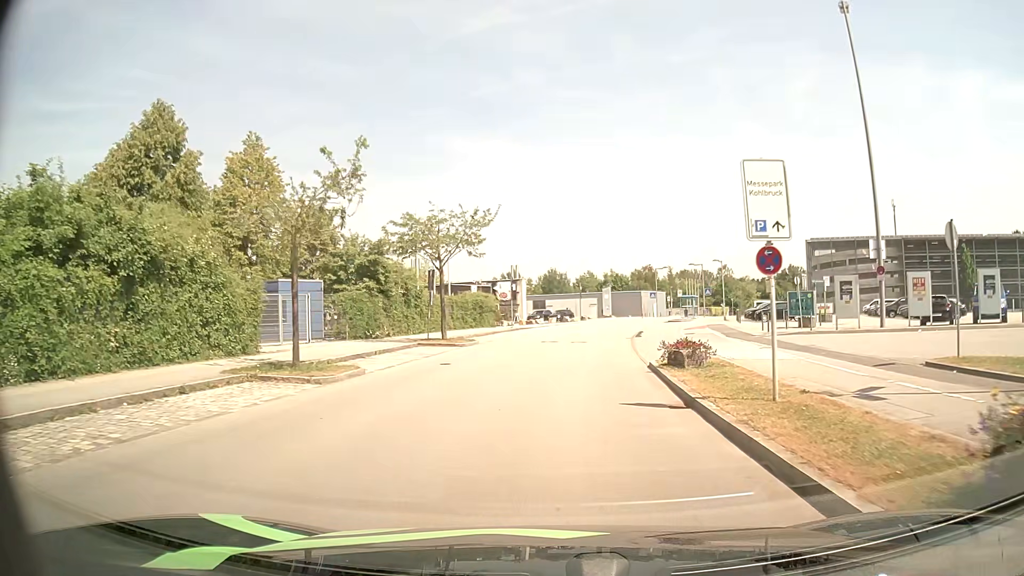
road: residential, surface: asphalt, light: Day
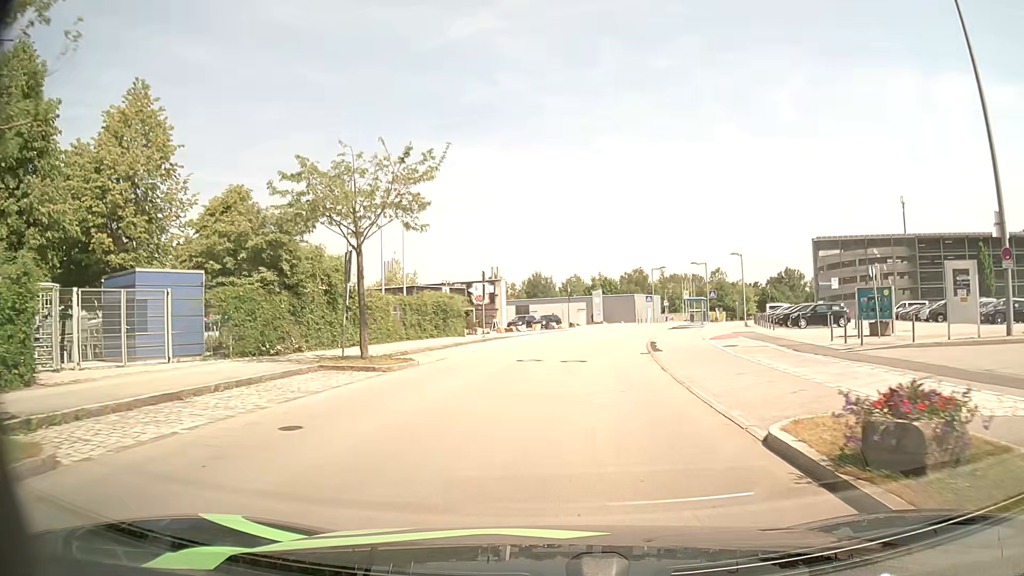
(+0.1, +10.5) m; +2°
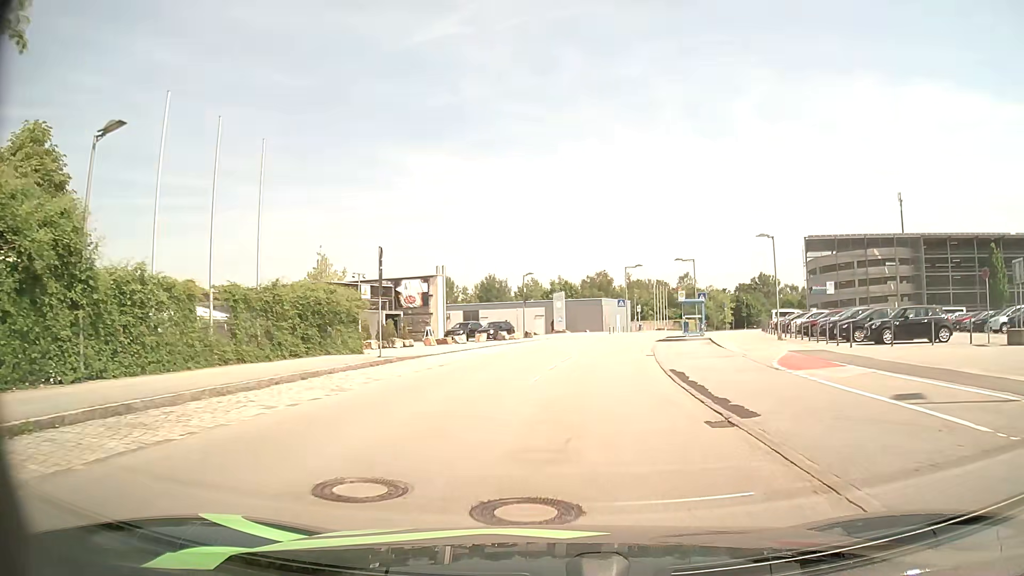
(+0.4, +15.0) m; +3°
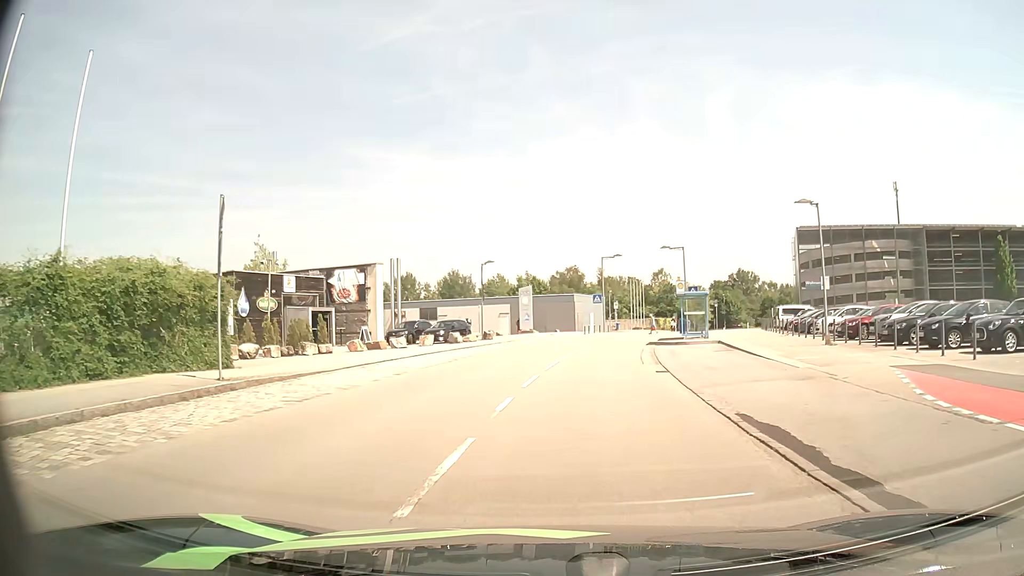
(+0.3, +9.5) m; +3°
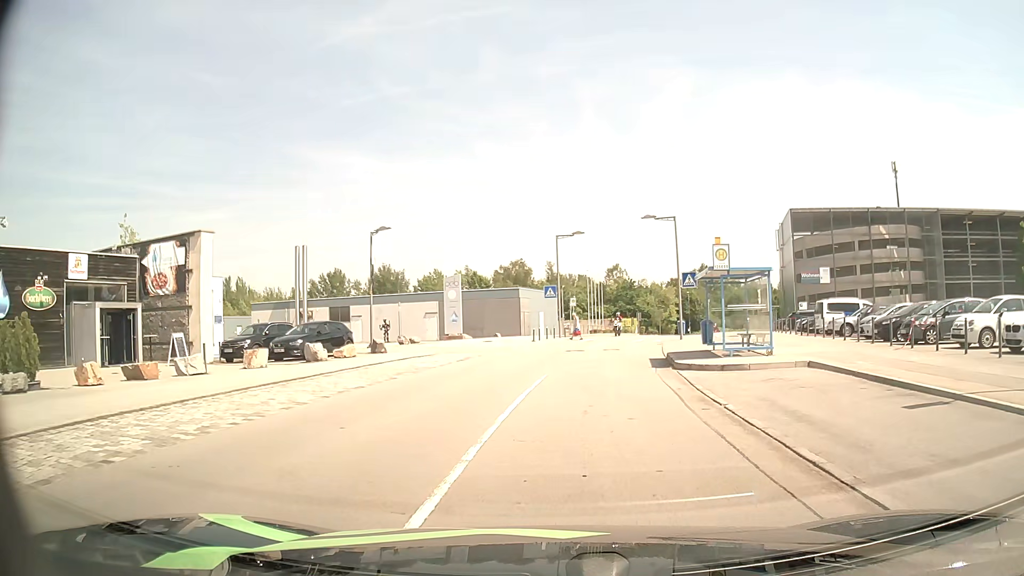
(+0.6, +16.7) m; +5°
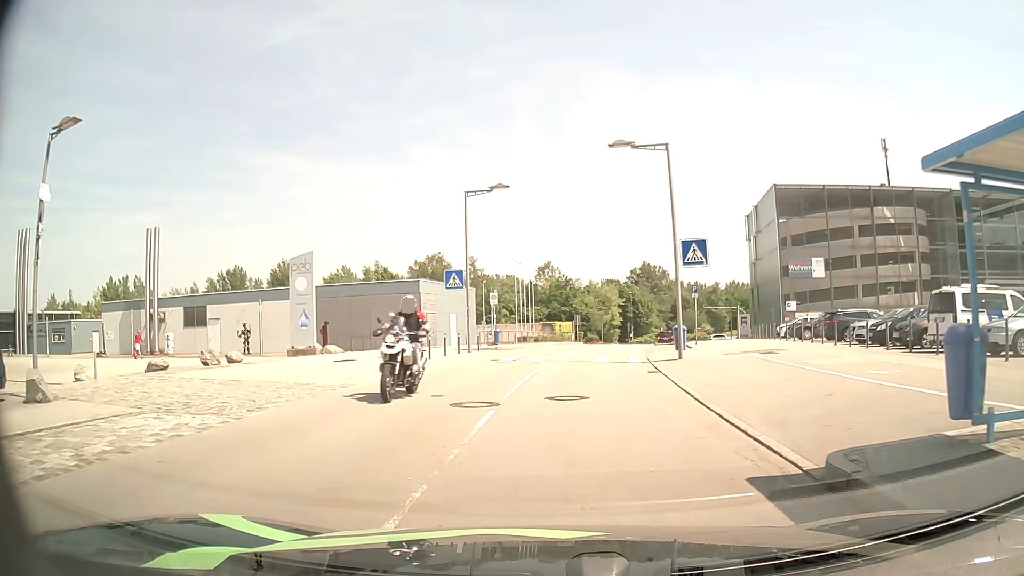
(+0.9, +17.2) m; +6°
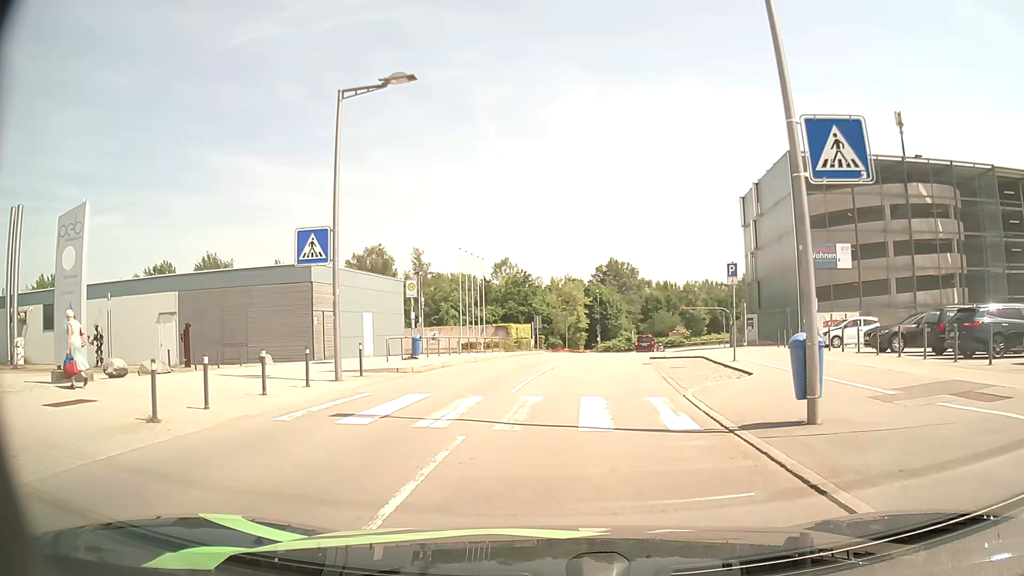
(+0.4, +13.8) m; +3°
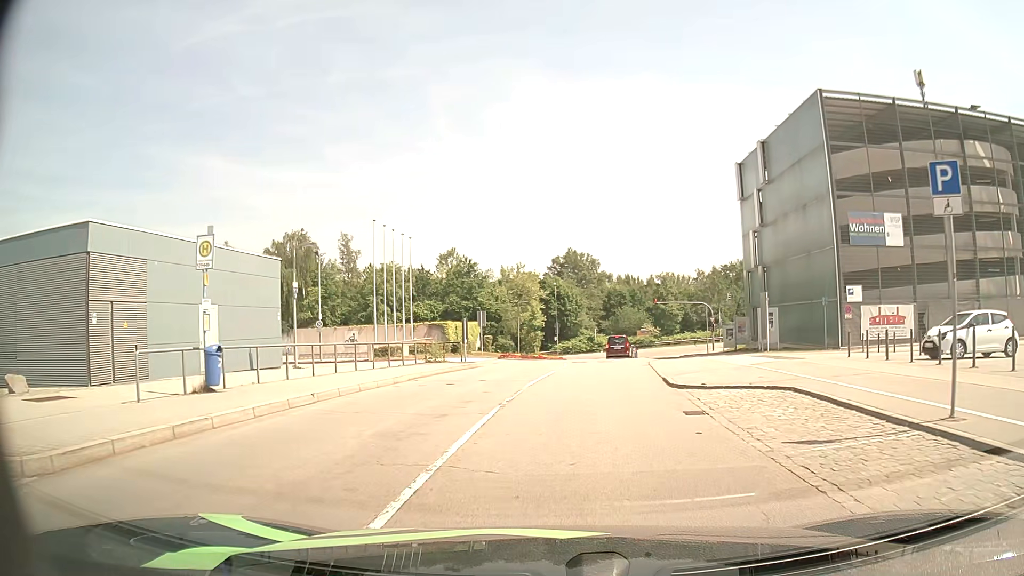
(+0.5, +13.9) m; +4°
